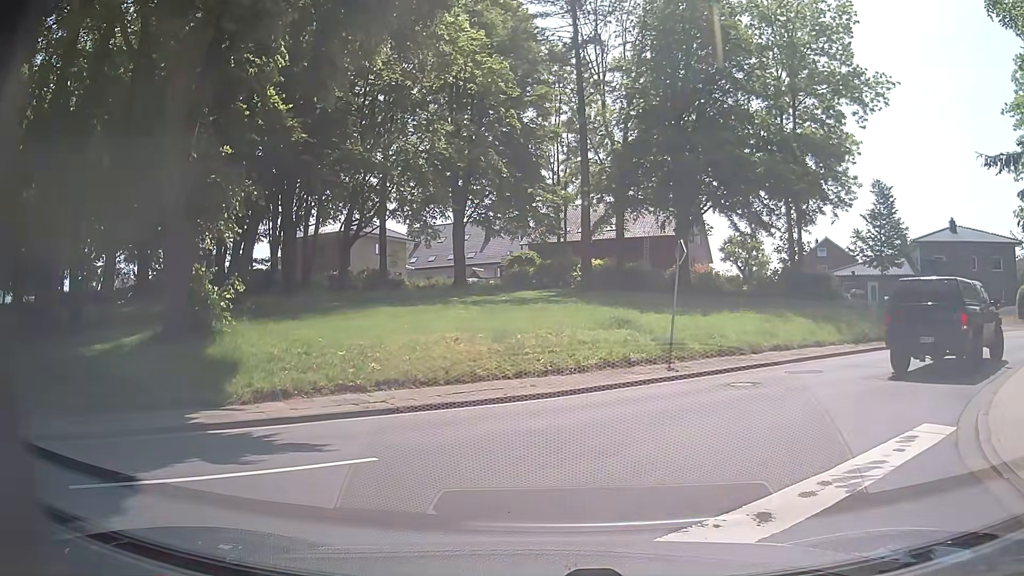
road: secondary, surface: asphalt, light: Day
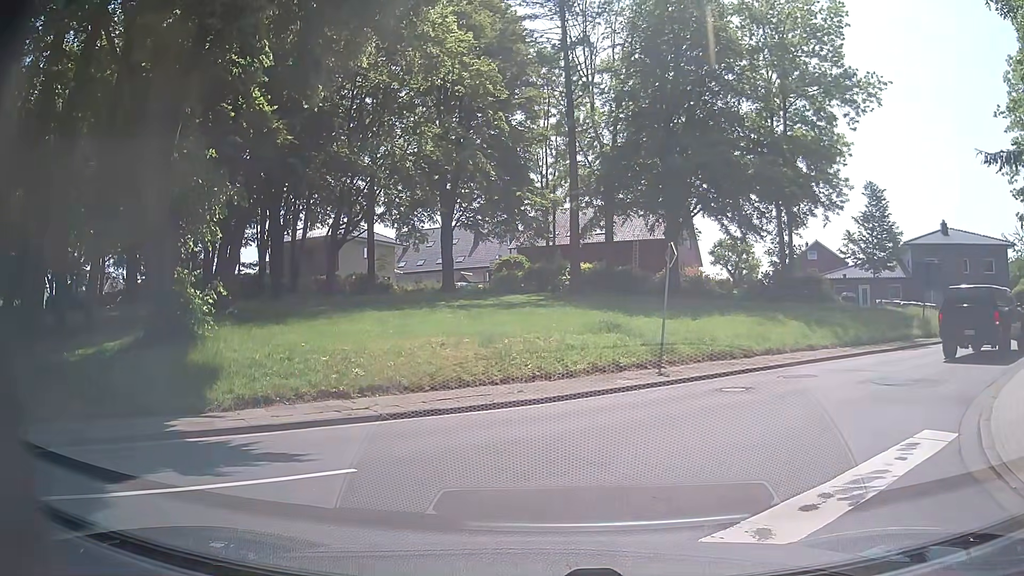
(0.0, +0.3) m; 0°
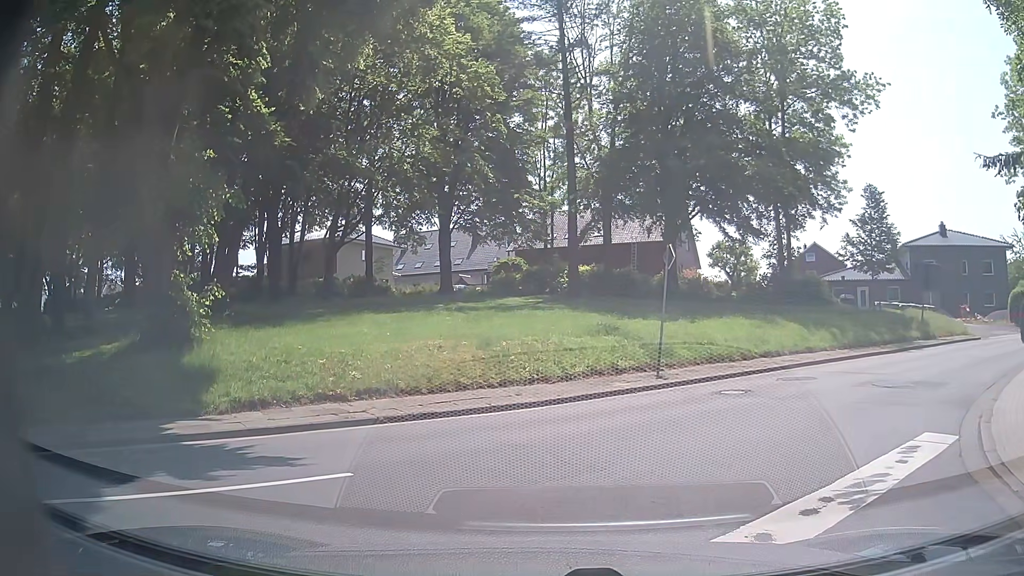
(0.0, +0.1) m; 0°
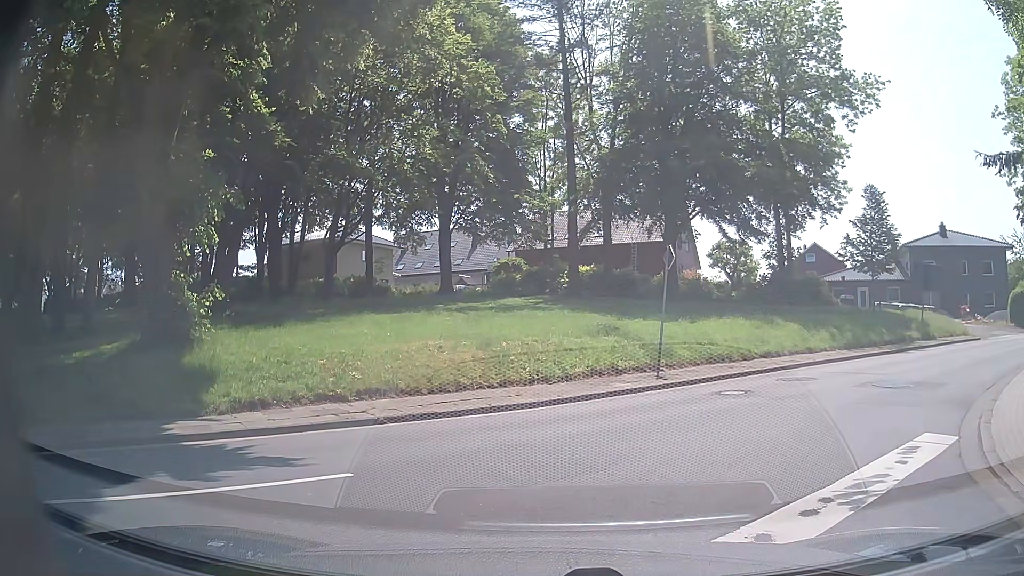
(0.0, 0.0) m; 0°
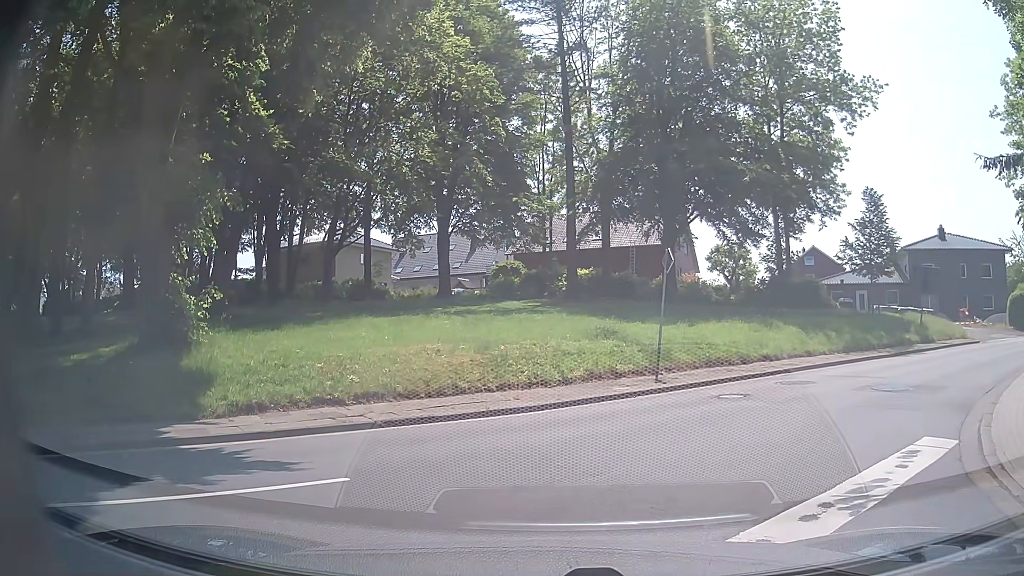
(0.0, +0.1) m; 0°
